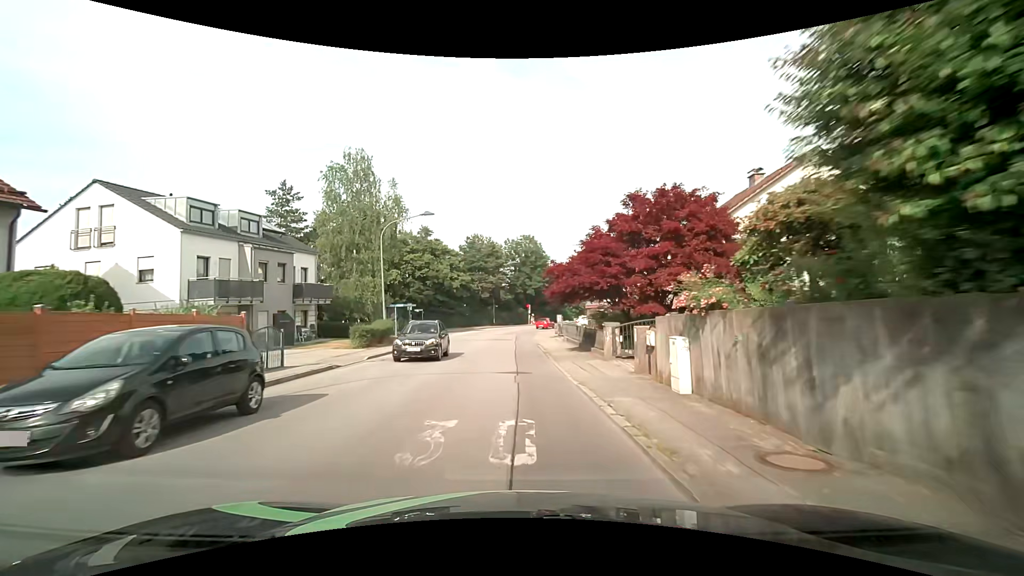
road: unclassified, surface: asphalt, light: Day
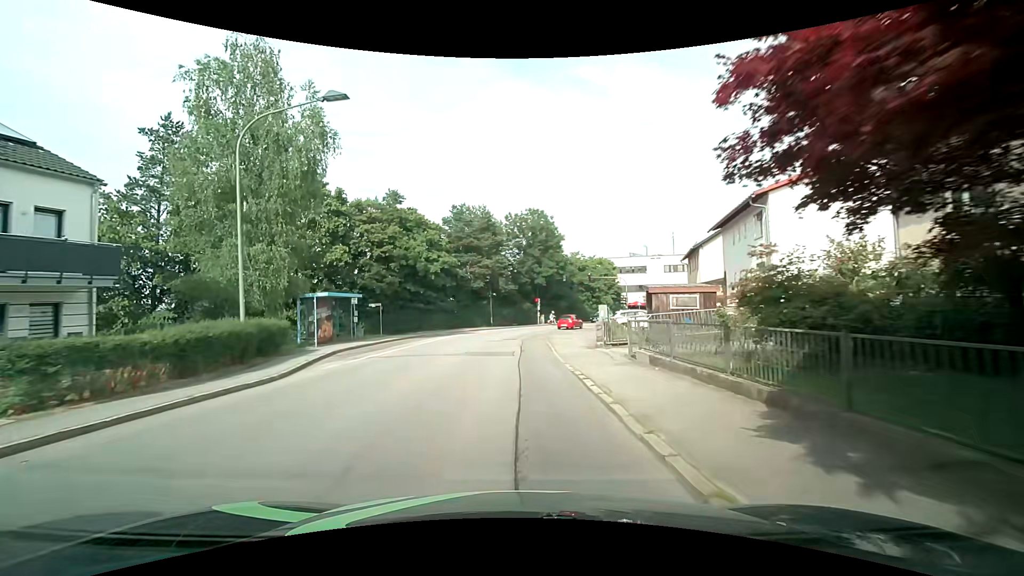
(0.0, +18.8) m; -1°
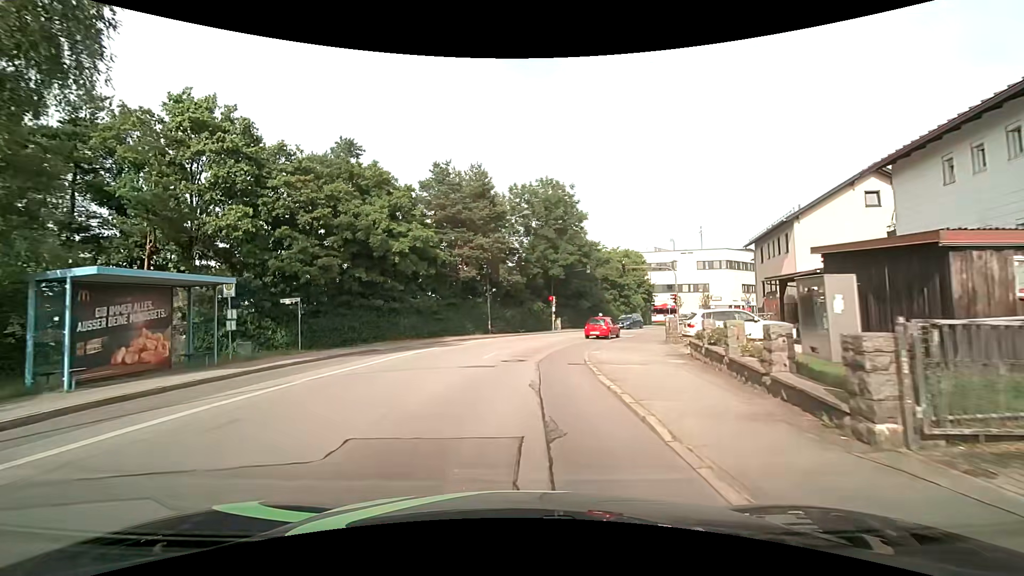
(0.0, +15.0) m; 0°
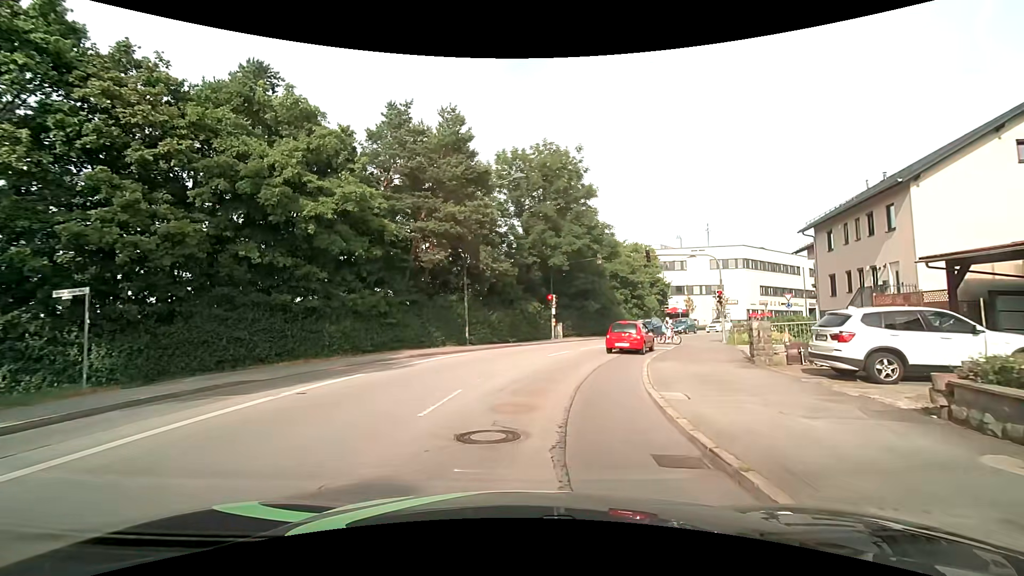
(0.0, +10.5) m; +1°
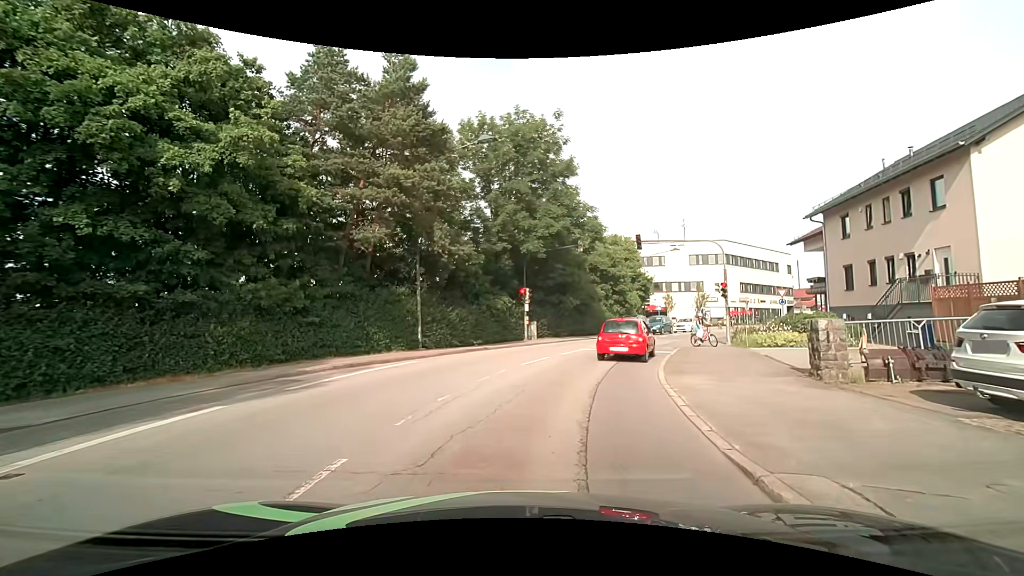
(+0.1, +5.2) m; +4°
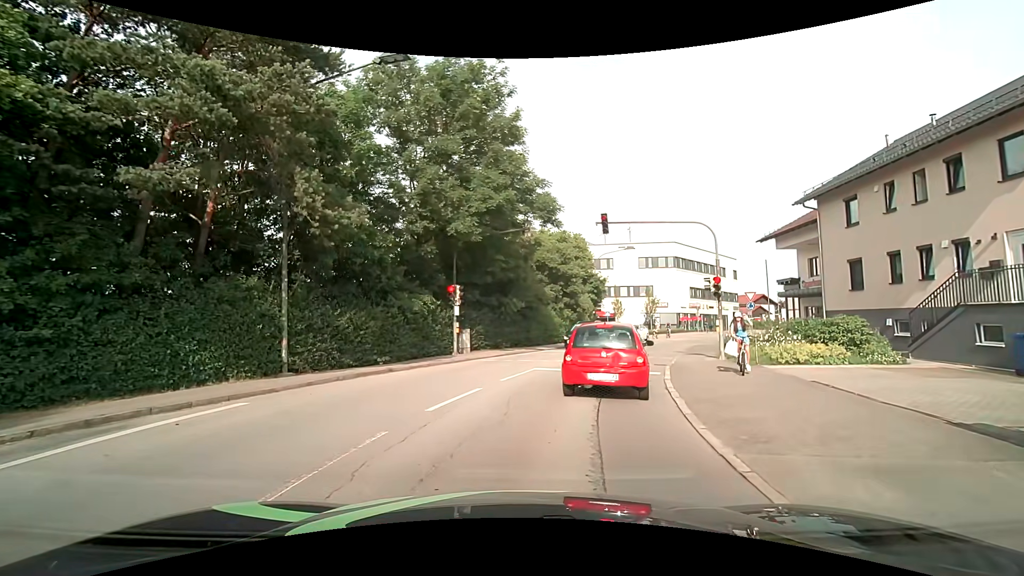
(+0.3, +7.0) m; +6°
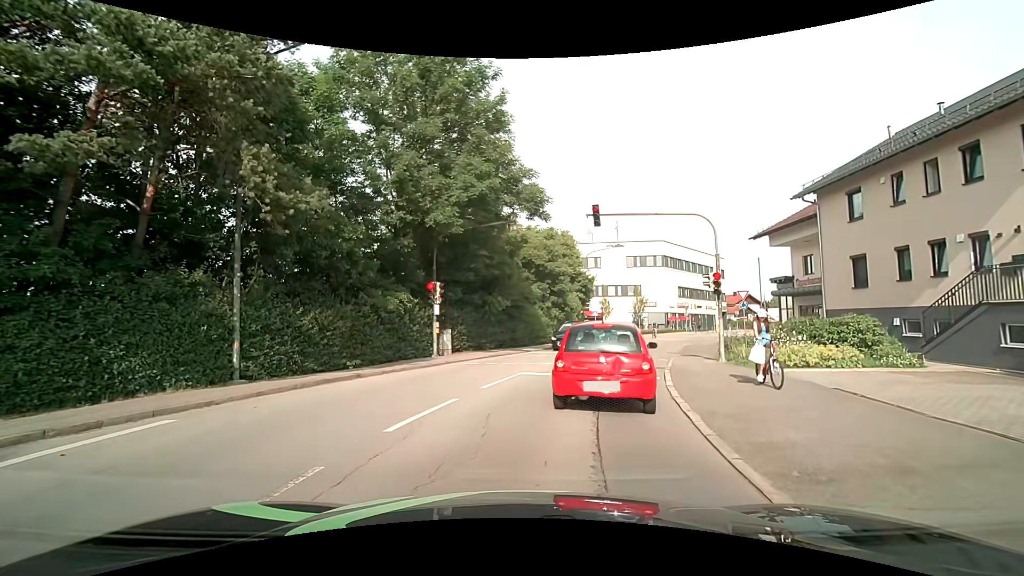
(0.0, +1.5) m; +1°
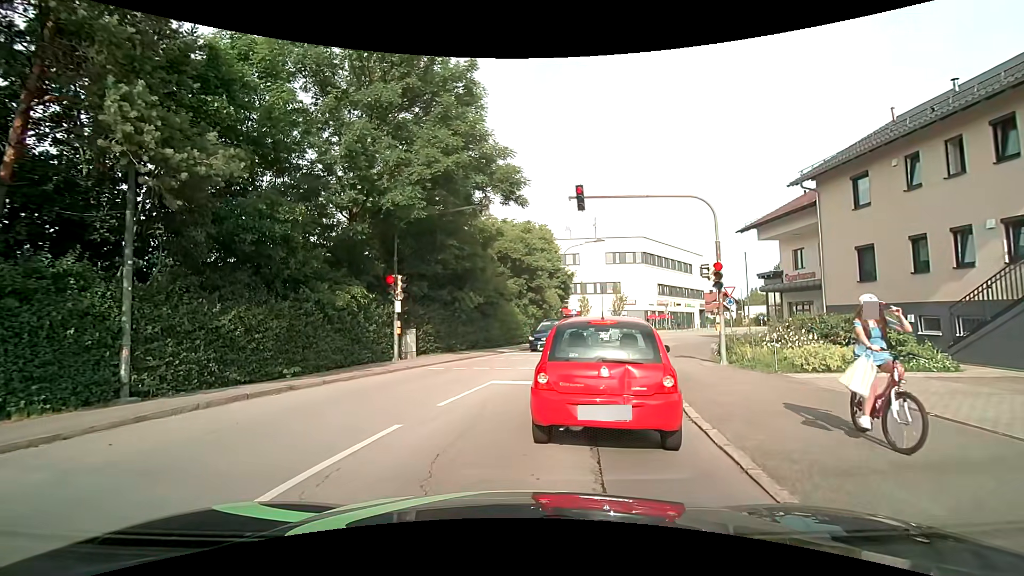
(+0.1, +2.4) m; +2°
